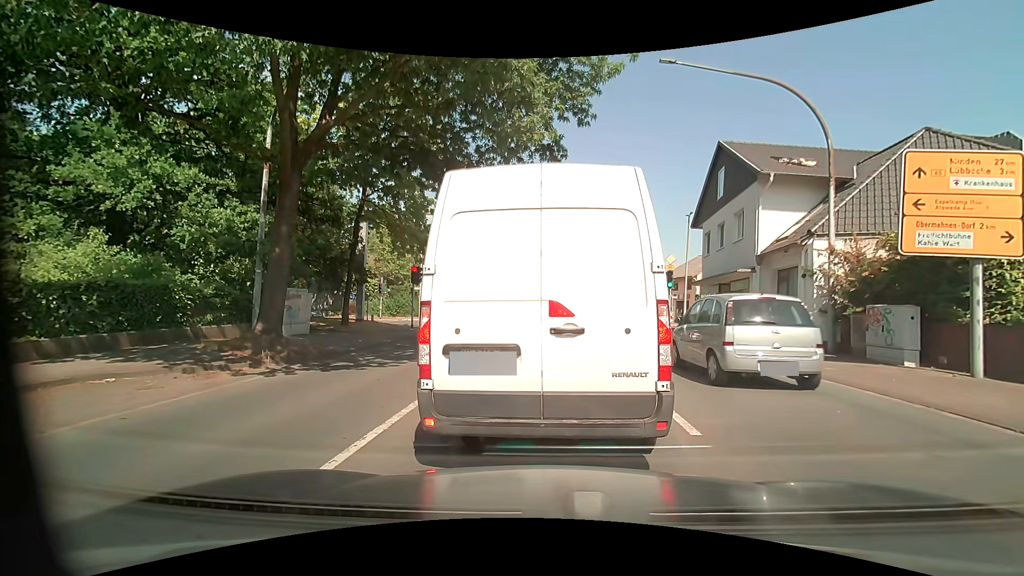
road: primary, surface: asphalt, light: Day
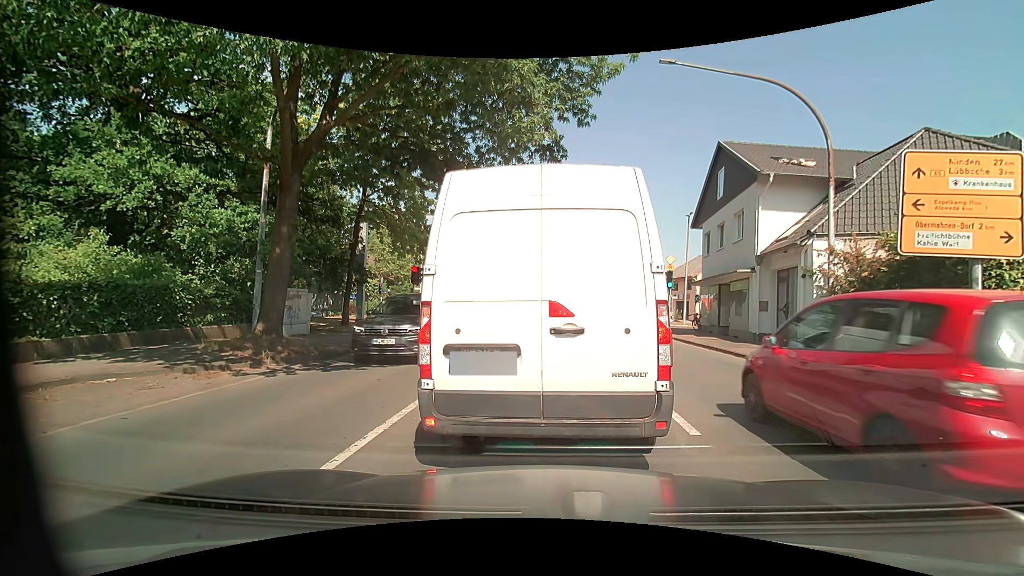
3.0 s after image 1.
(0.0, +0.1) m; 0°
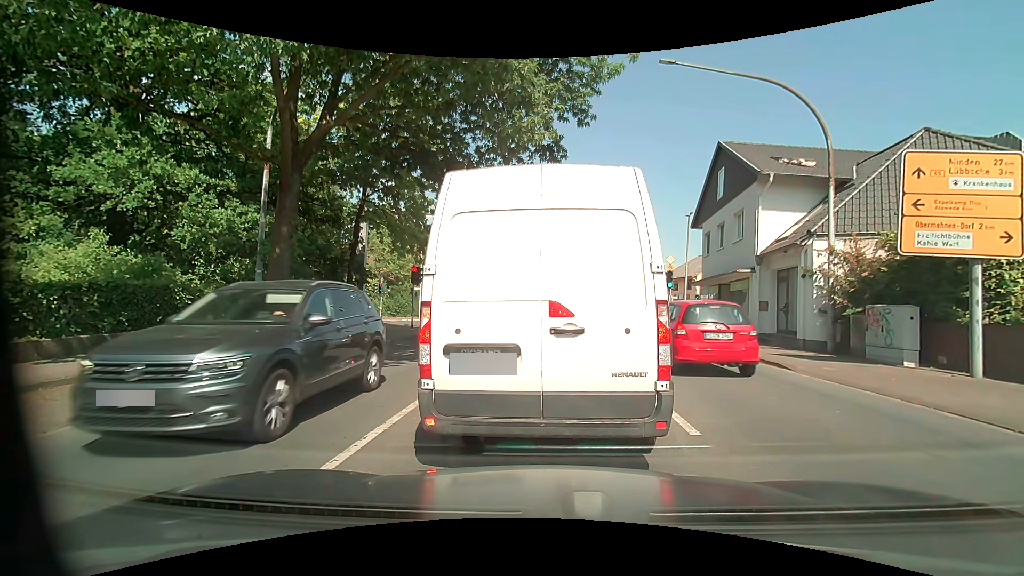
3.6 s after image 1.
(0.0, 0.0) m; 0°
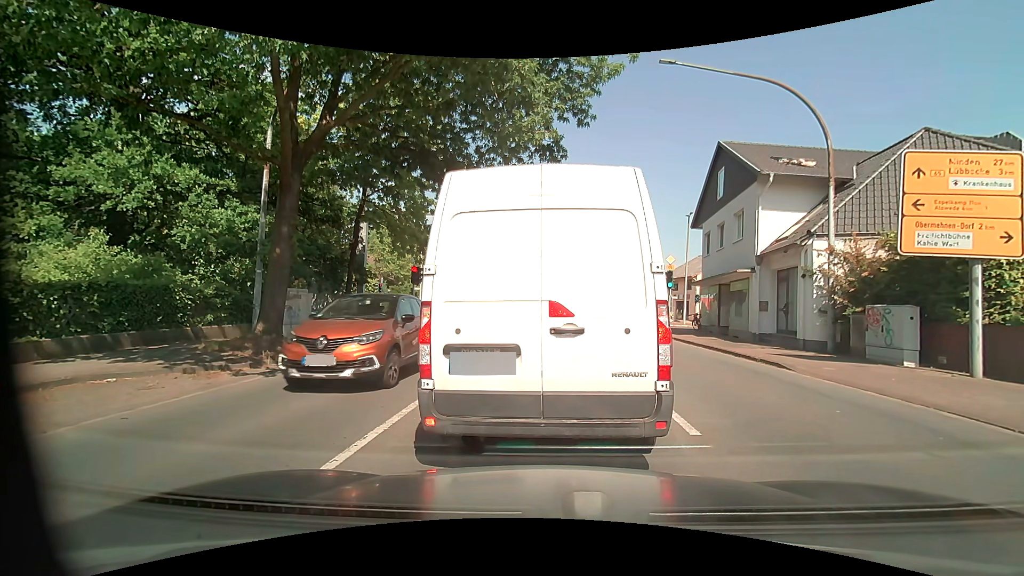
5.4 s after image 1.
(0.0, 0.0) m; 0°
(0, +10) (0, +20) (0, +30) (-1, +40) (-5, +49) (-15, +51) (-25, +50) (-34, +48) (-44, +47) (-54, +46) m
